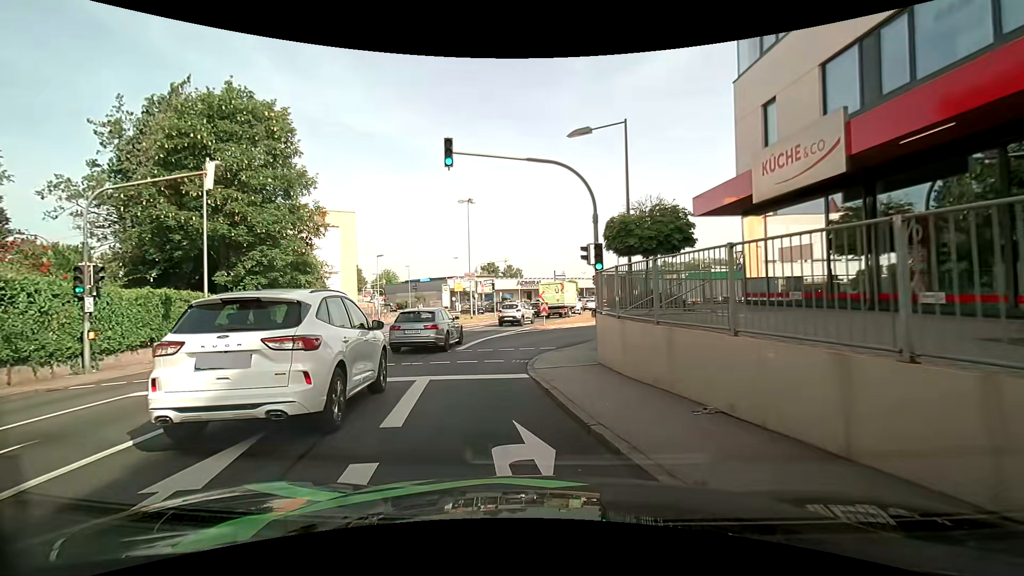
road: tertiary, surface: asphalt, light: Day
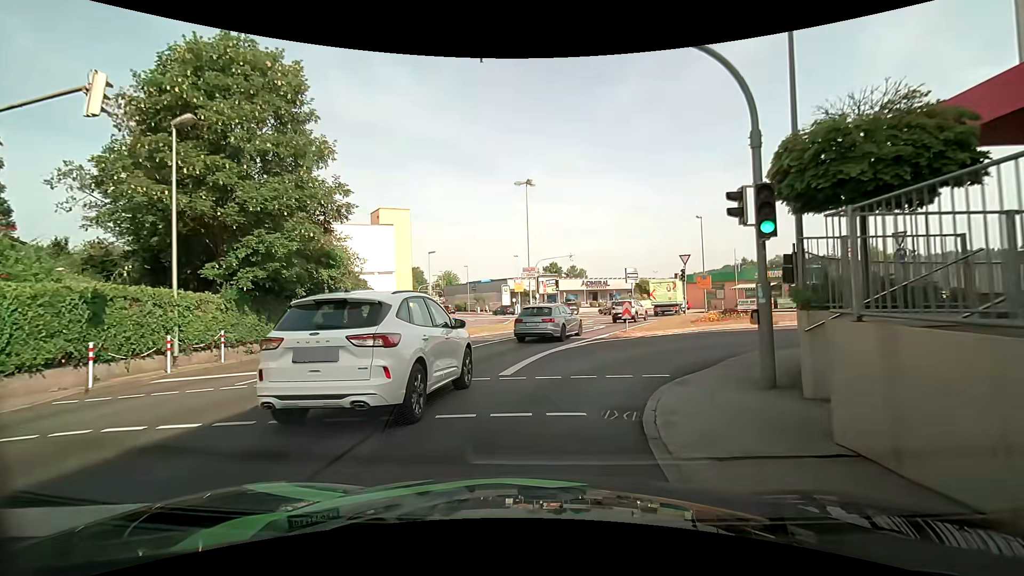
(-0.5, +6.8) m; -7°
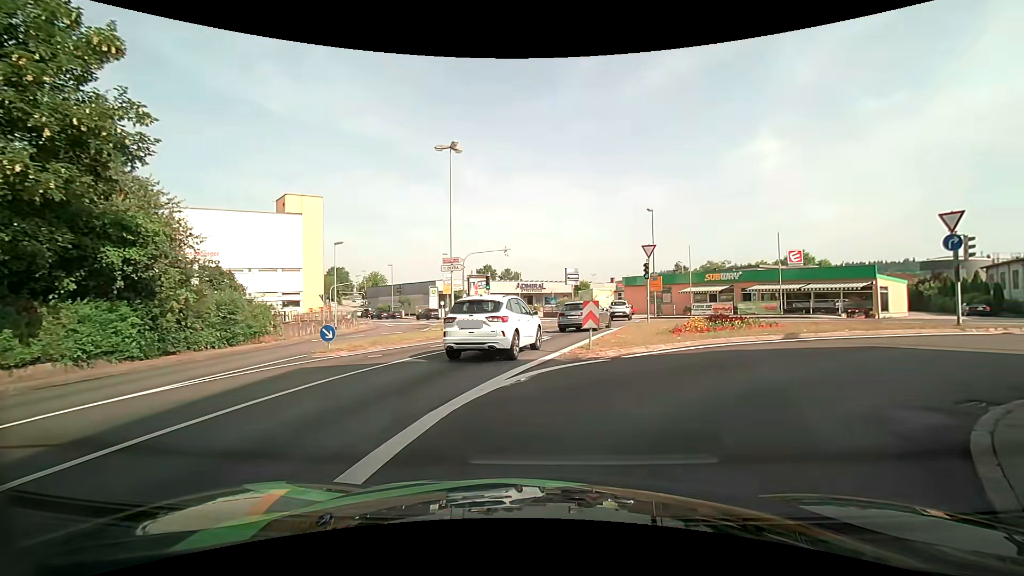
(+0.2, +8.3) m; +7°
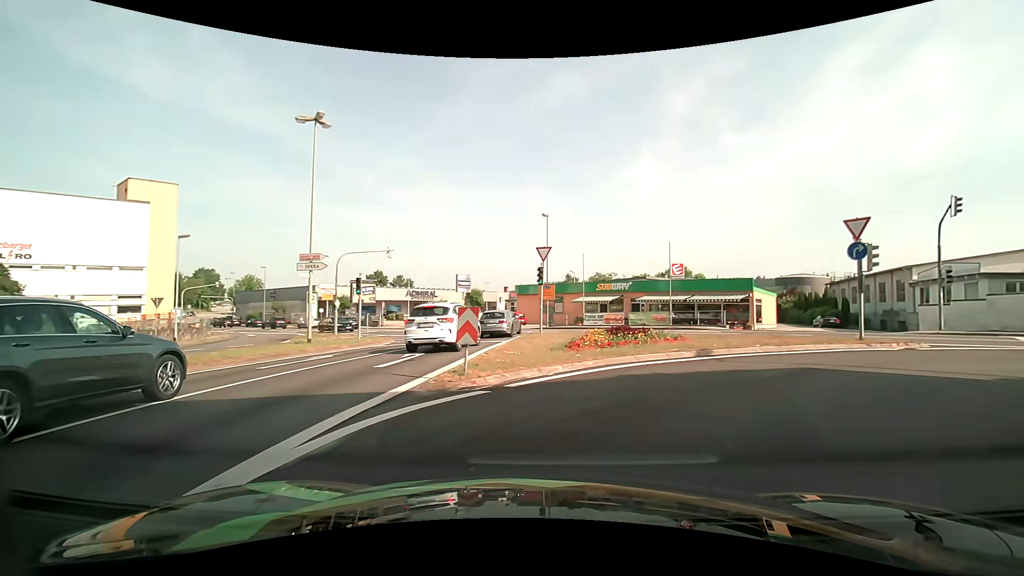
(+0.3, +3.8) m; +11°
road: tertiary_link
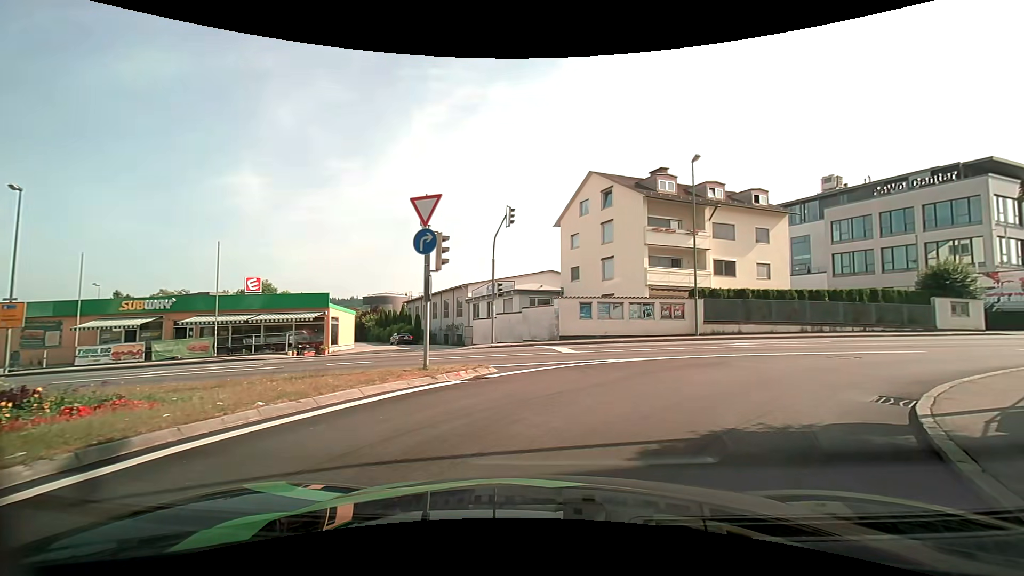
(+3.0, +7.3) m; +46°
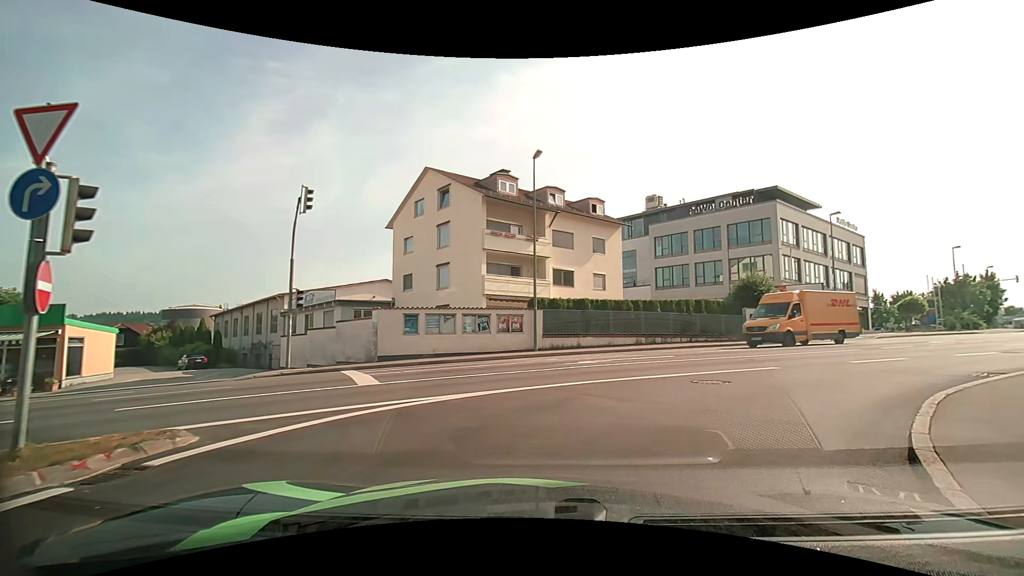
(+0.7, +4.7) m; +16°
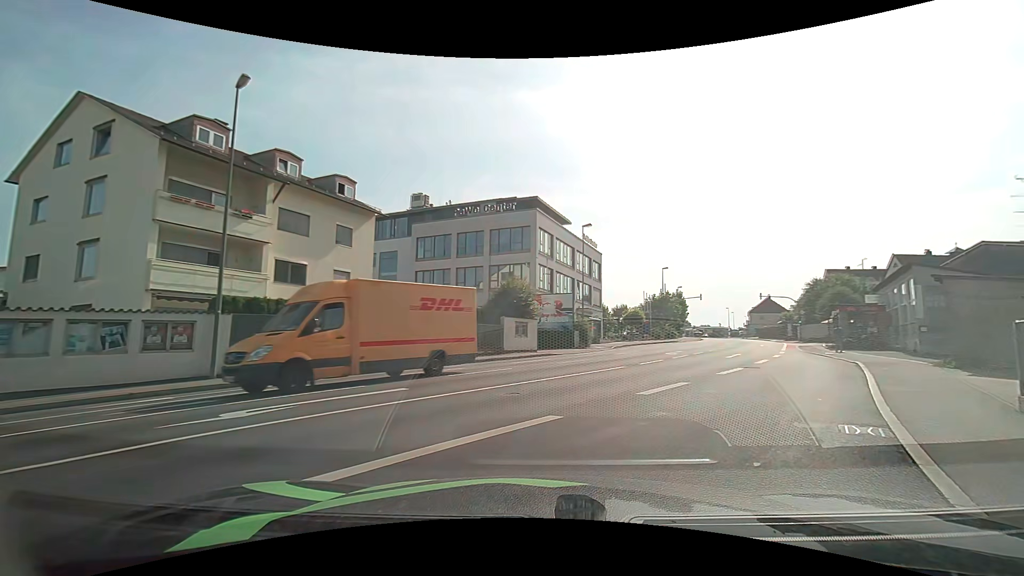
(+1.4, +6.8) m; +26°
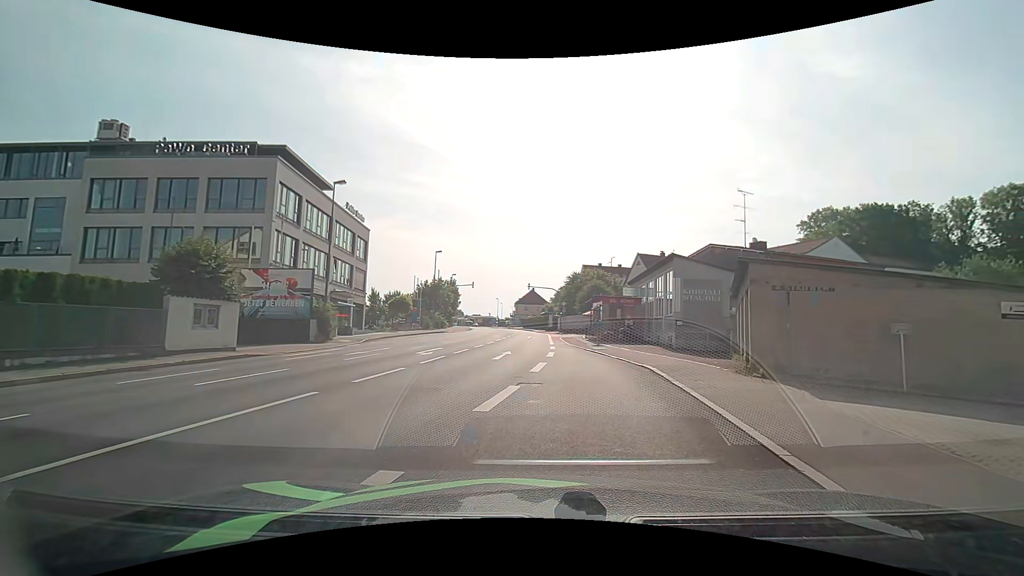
(+2.0, +8.2) m; +24°
(+1, +10) (+1, +20) (+1, +30) (+1, +40) (+1, +50) (+1, +60) (+1, +70) (0, +80) (-1, +90) (-3, +100) m
